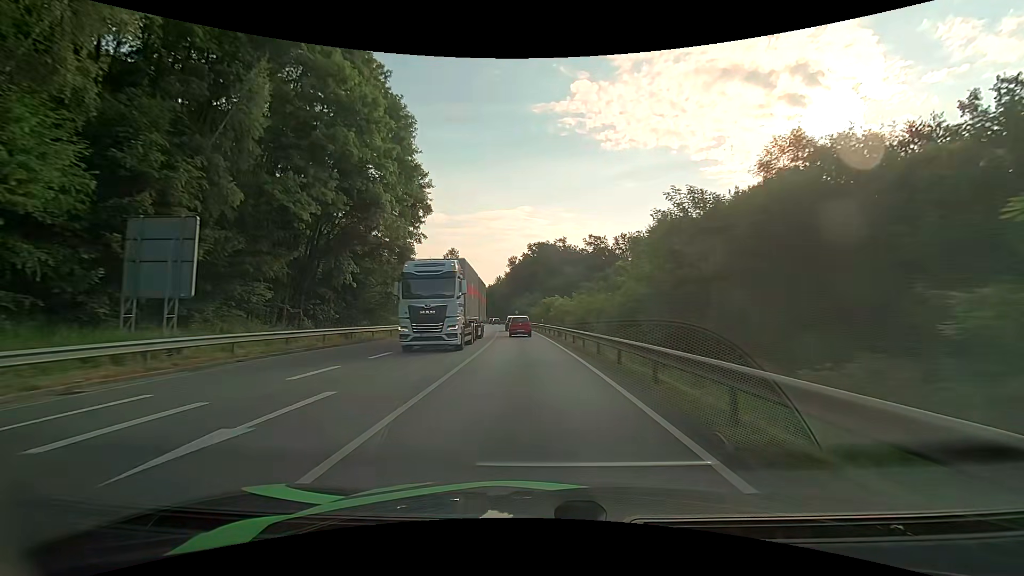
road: primary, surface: asphalt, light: Day
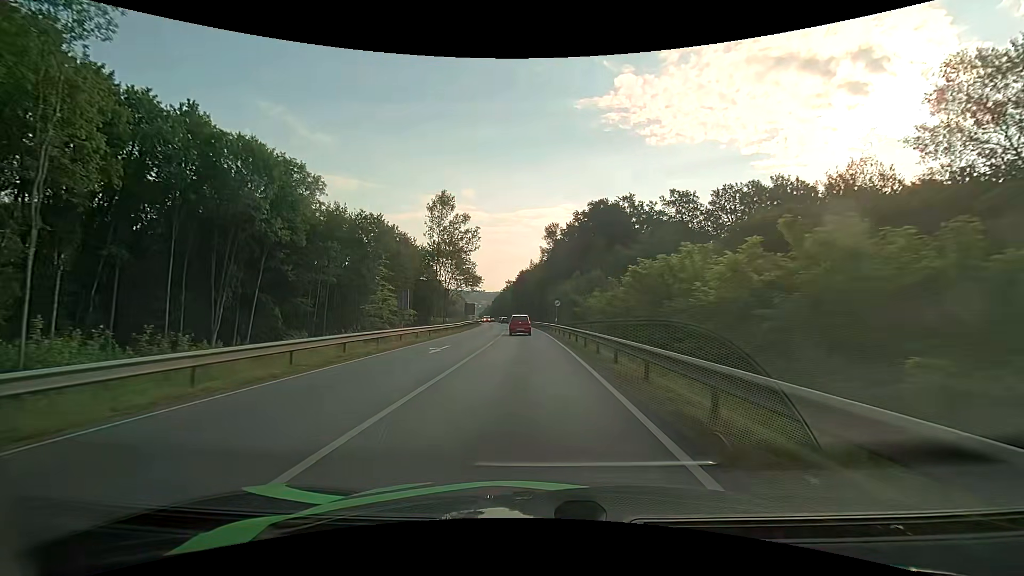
(-1.9, +56.1) m; -5°
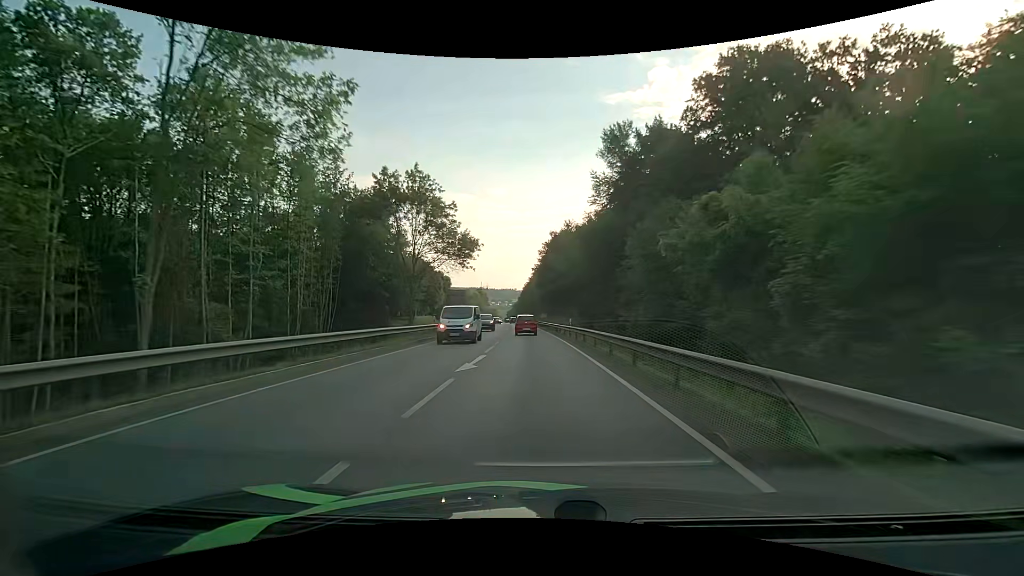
(-1.8, +57.1) m; -4°
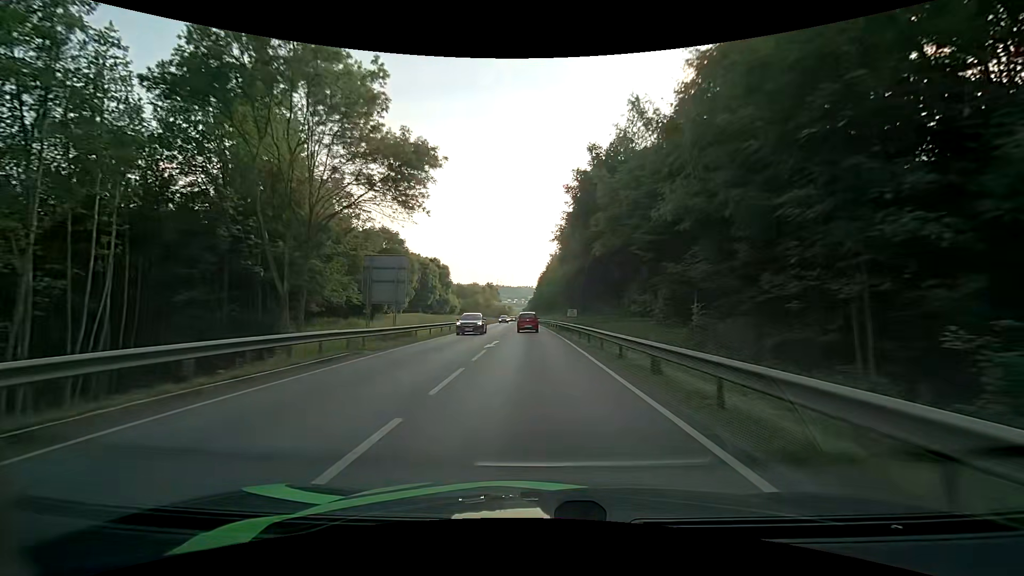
(-0.6, +34.2) m; -2°
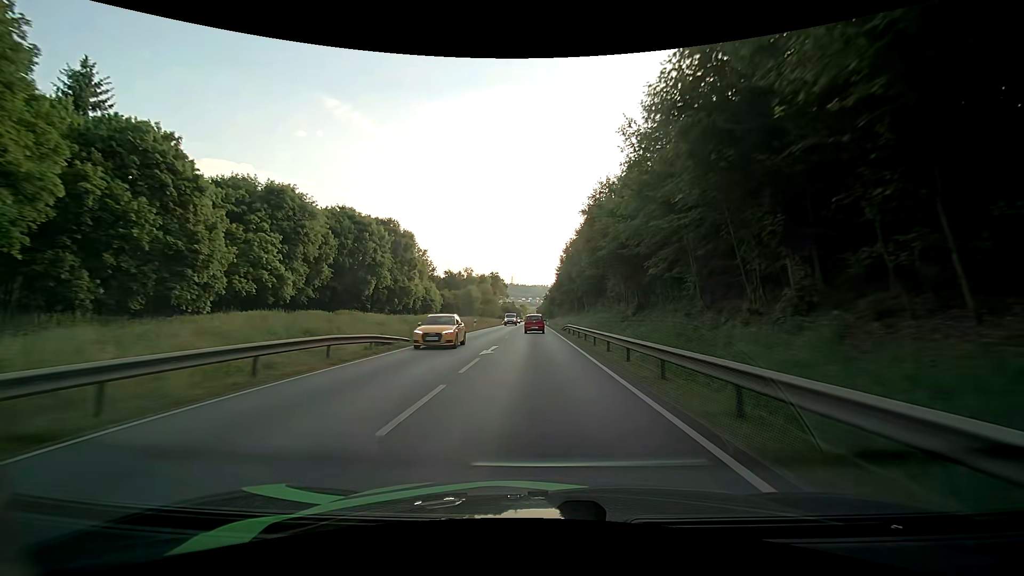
(-1.4, +56.9) m; -2°
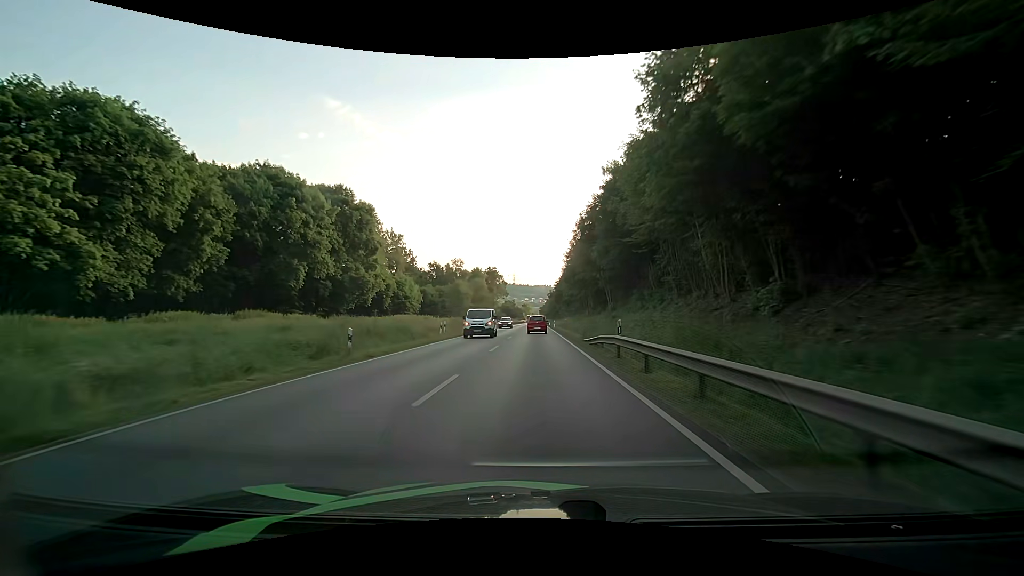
(0.0, +22.8) m; 0°
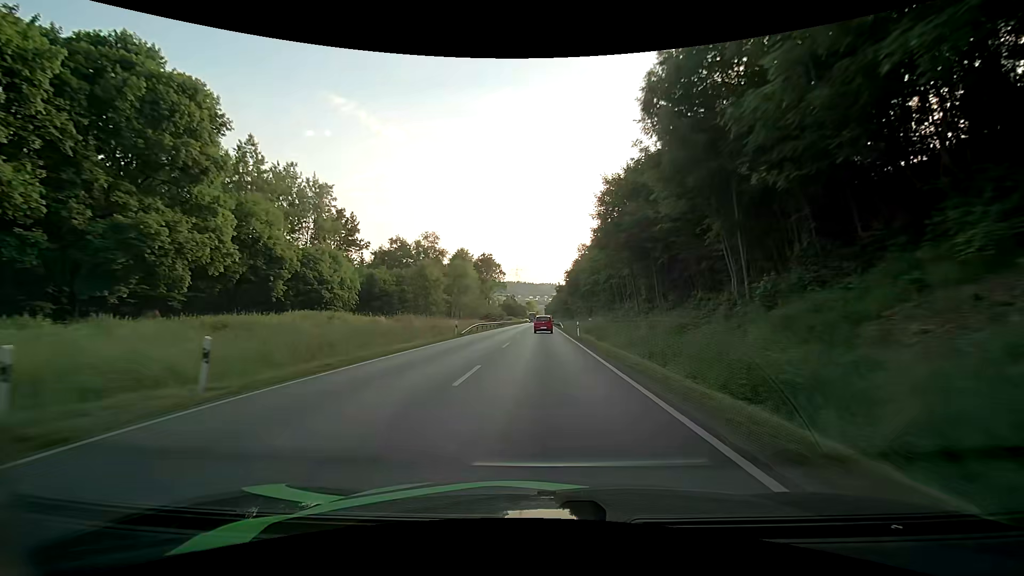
(-0.4, +34.3) m; -1°
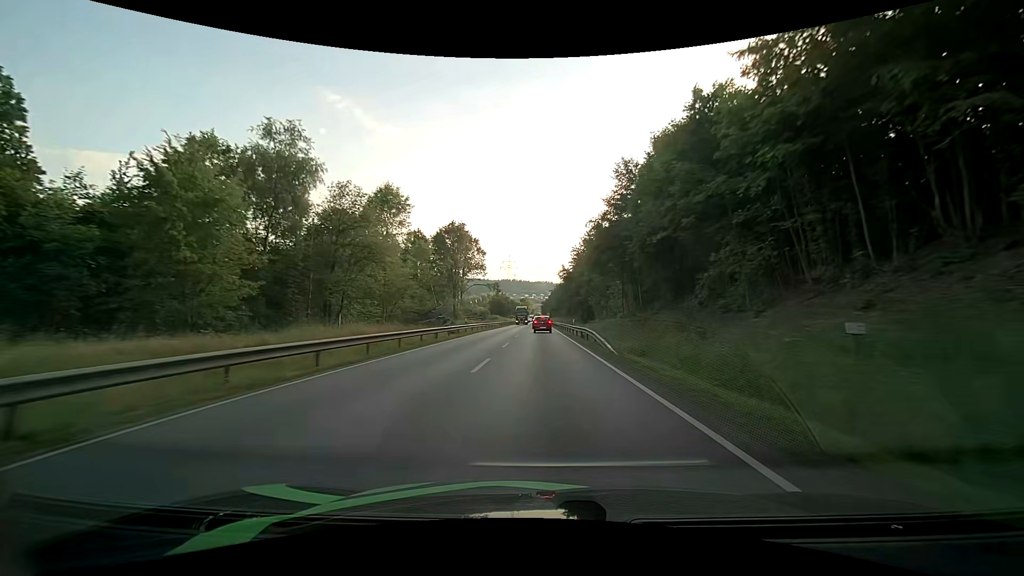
(+0.1, +46.3) m; +1°
(0, +10) (0, +20) (0, +30) (0, +40) (0, +50) (0, +60) (0, +70) (0, +80) (0, +90) (0, +100) m
